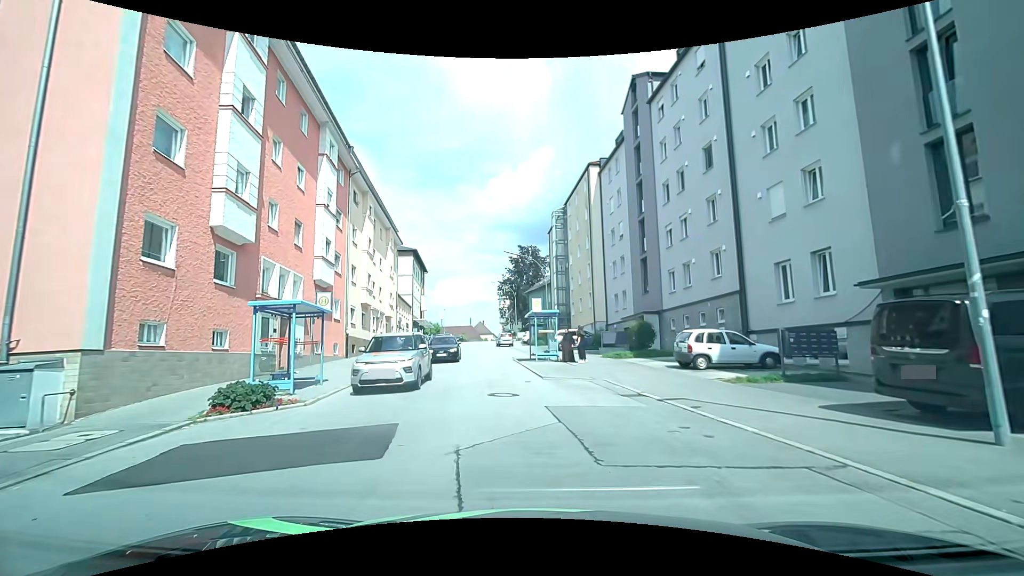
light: Day
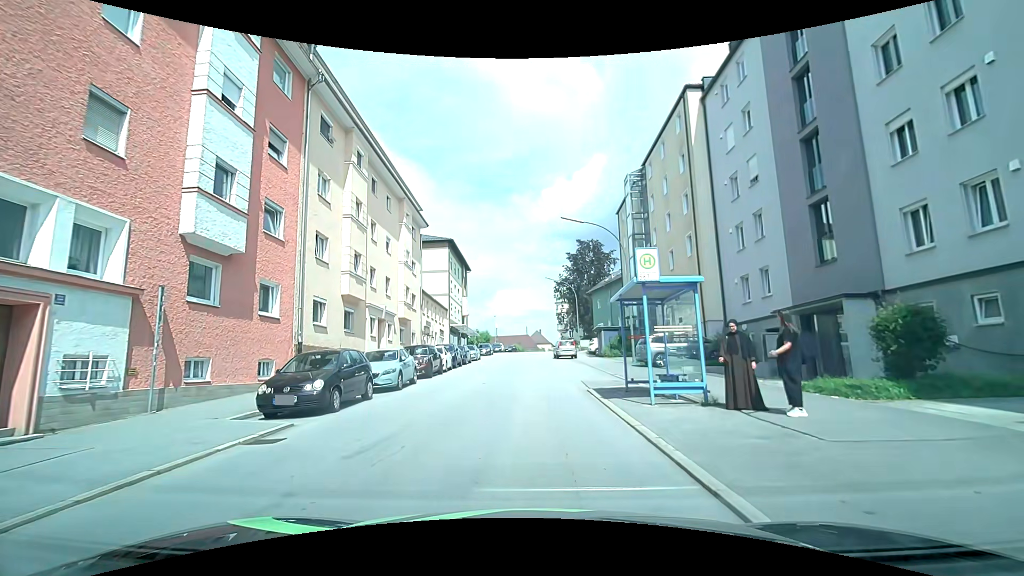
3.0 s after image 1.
(-1.0, +14.4) m; -6°
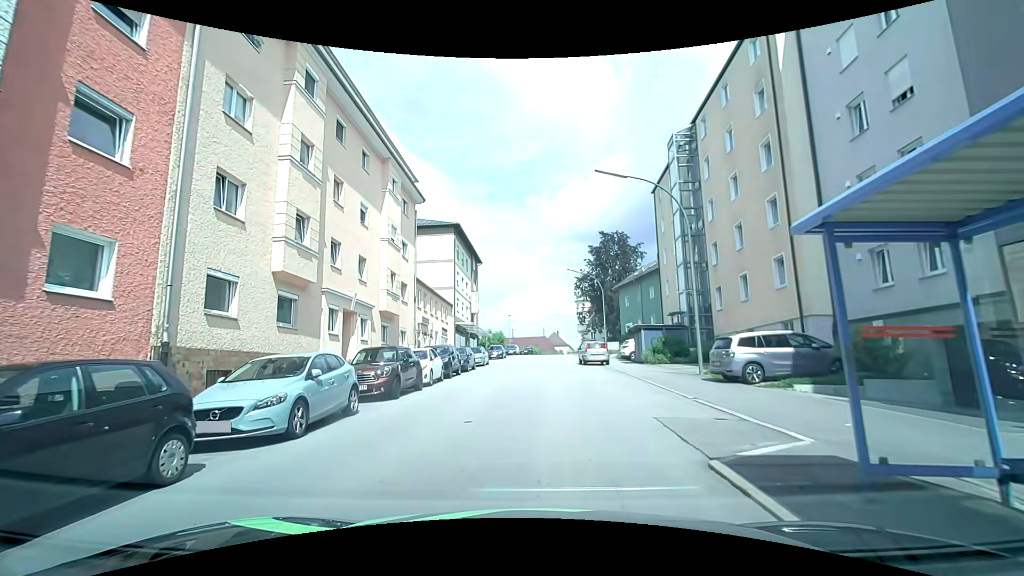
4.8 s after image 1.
(-0.2, +8.4) m; -3°
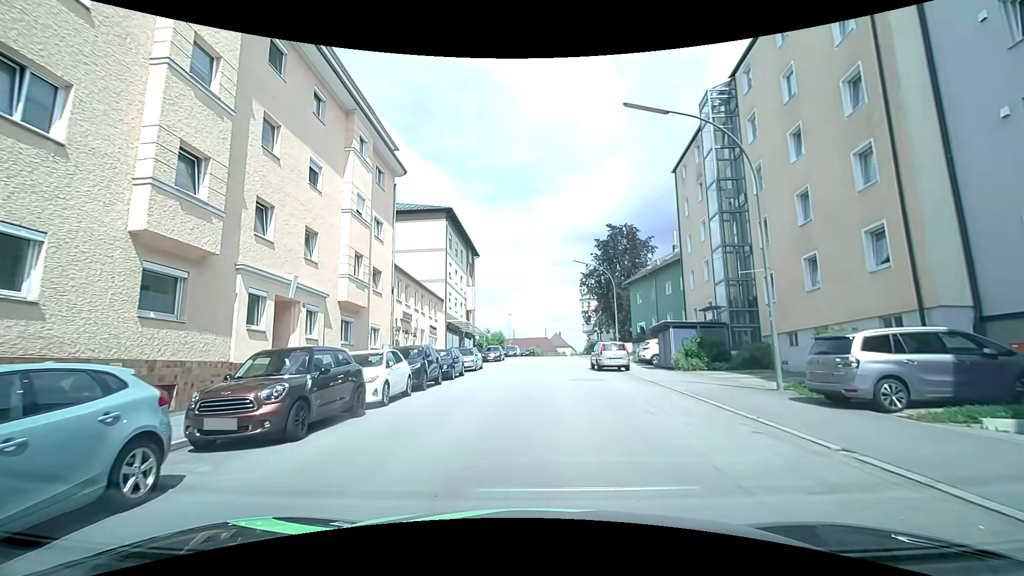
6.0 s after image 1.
(0.0, +6.1) m; 0°
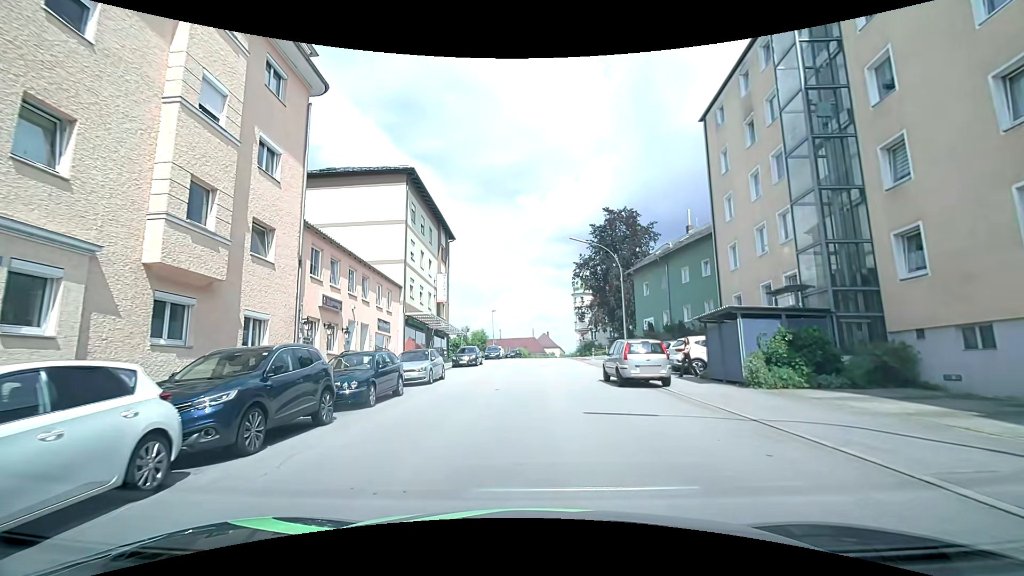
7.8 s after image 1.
(0.0, +10.0) m; 0°
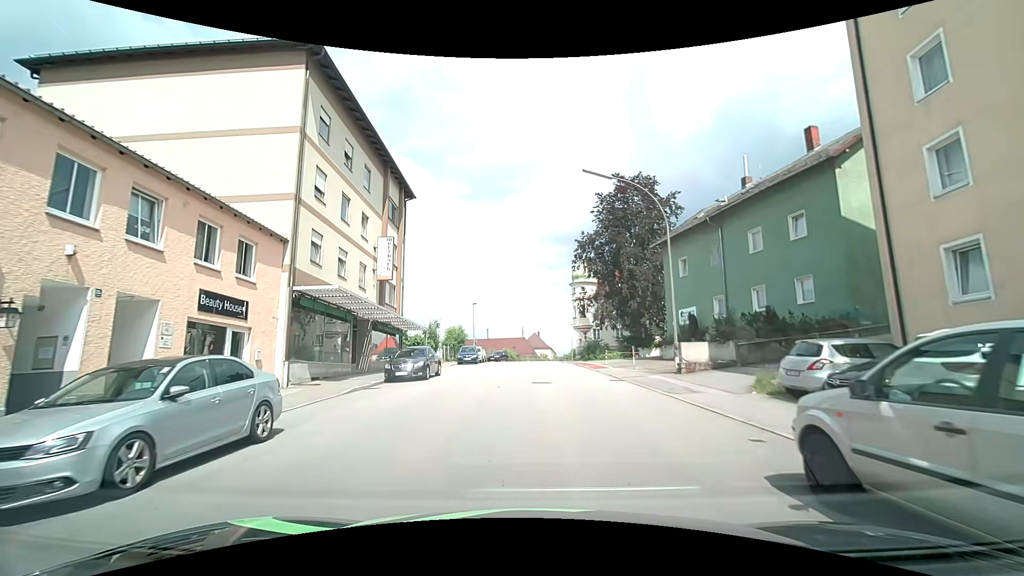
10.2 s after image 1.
(+0.2, +14.6) m; +1°
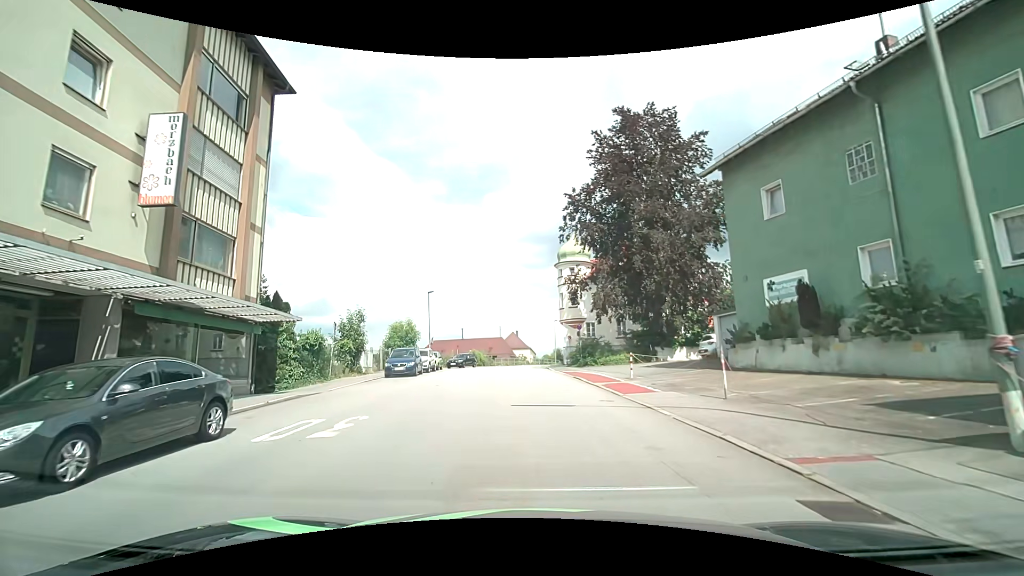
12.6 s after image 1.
(+0.6, +15.9) m; +3°
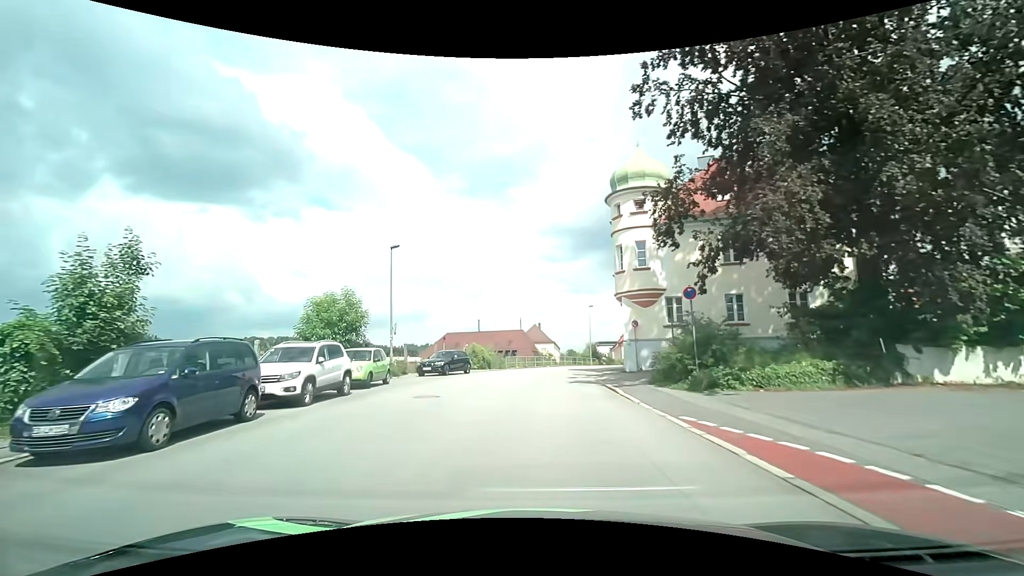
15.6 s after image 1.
(-0.5, +21.1) m; -2°
(0, +10) (0, +20) (+2, +30) (+5, +39) (+8, +49) (+11, +58) (+14, +68) (+18, +77) (+21, +87) (+25, +96) m
